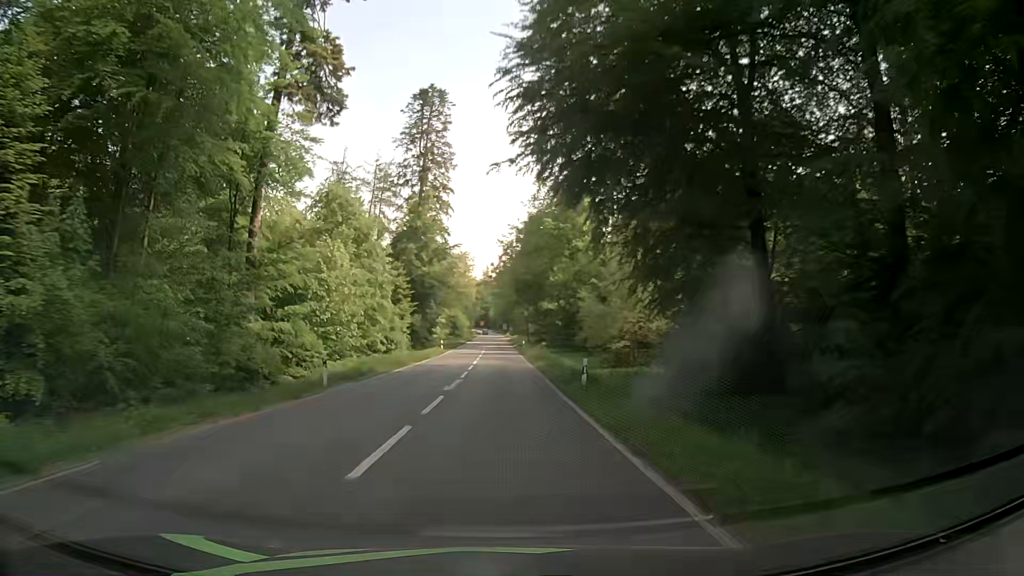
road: secondary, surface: asphalt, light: Day
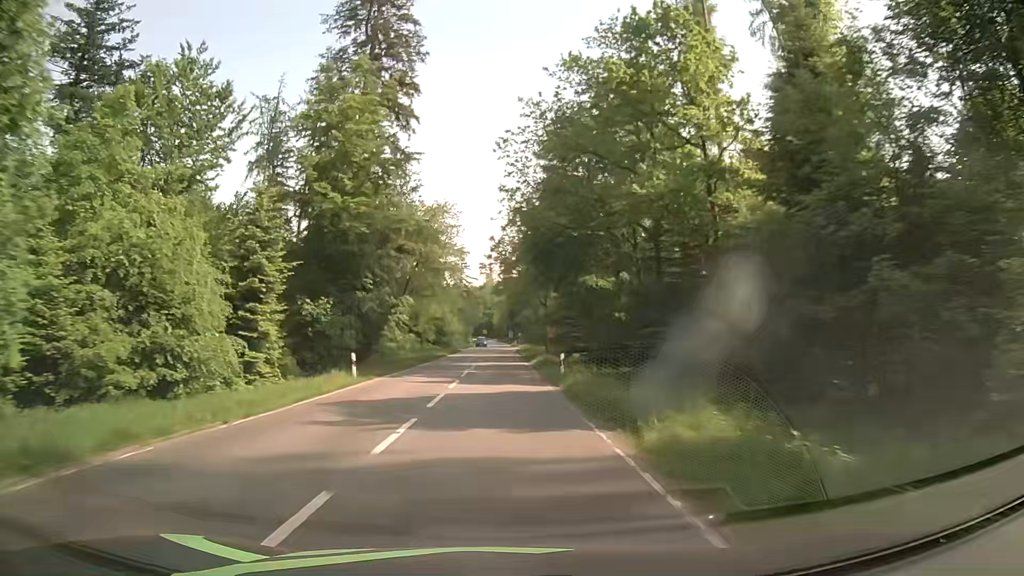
(-0.2, +40.6) m; 0°
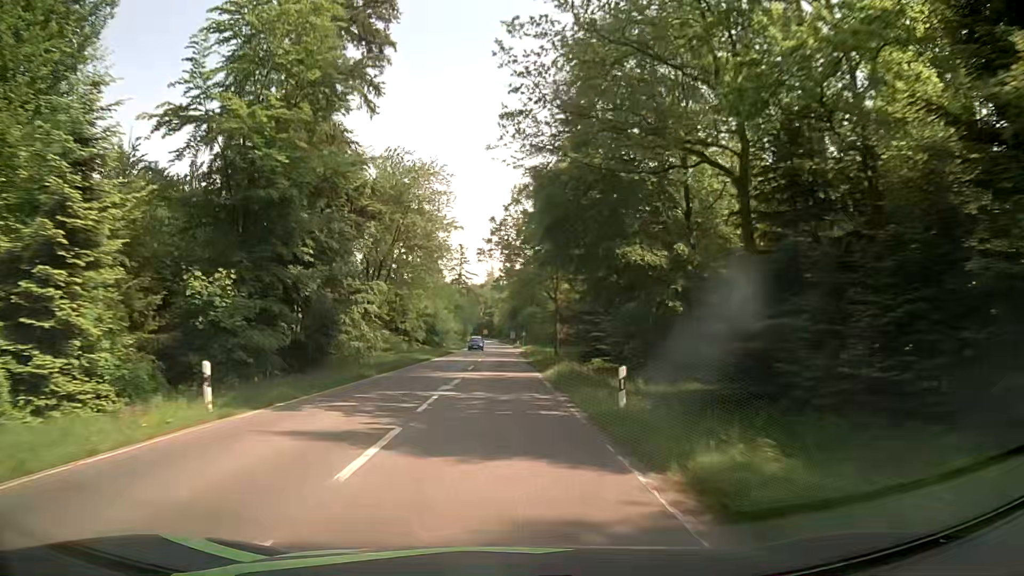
(-0.1, +13.4) m; 0°
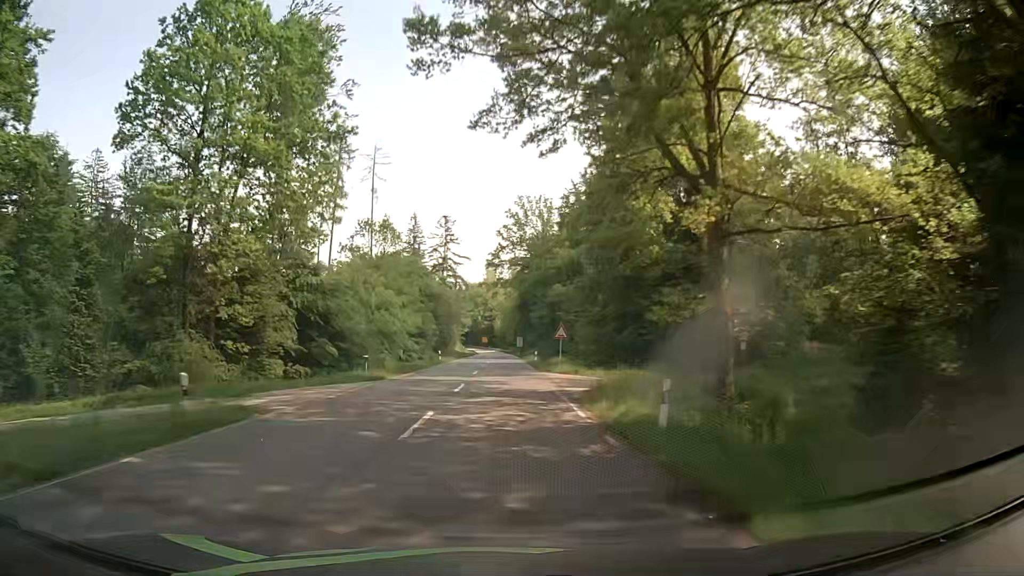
(-0.2, +53.6) m; 0°
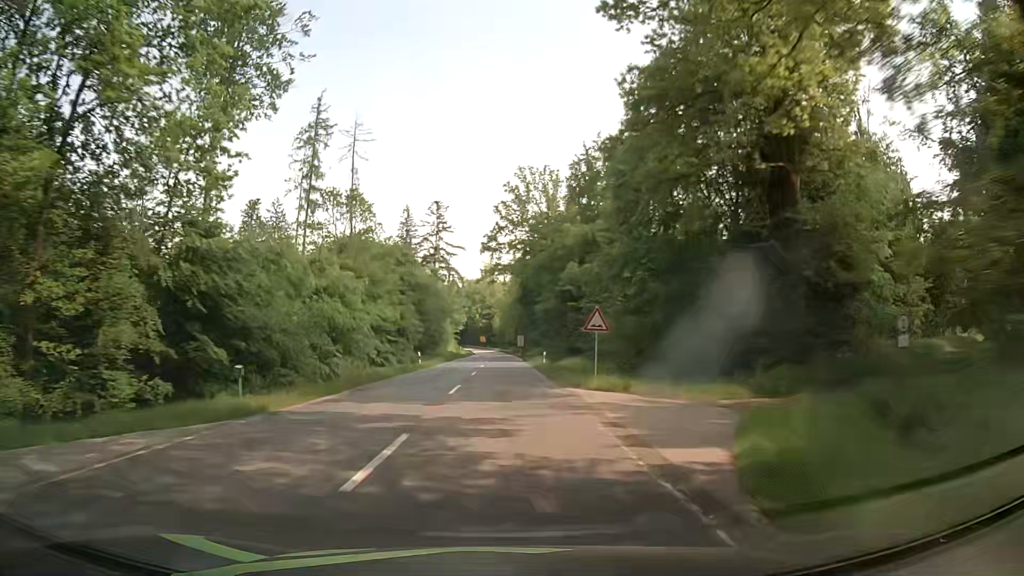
(0.0, +13.6) m; 0°
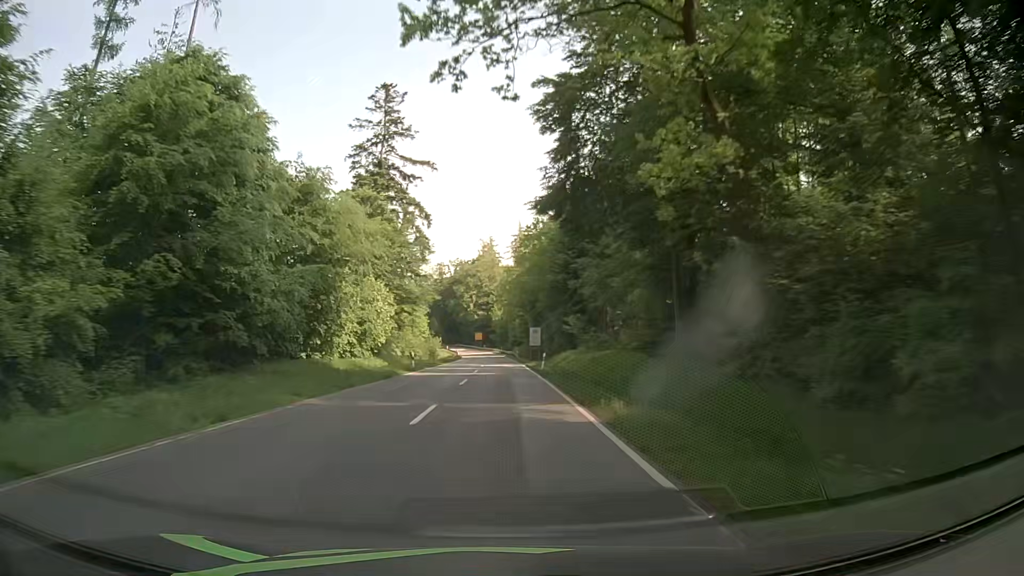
(-0.3, +55.2) m; 0°
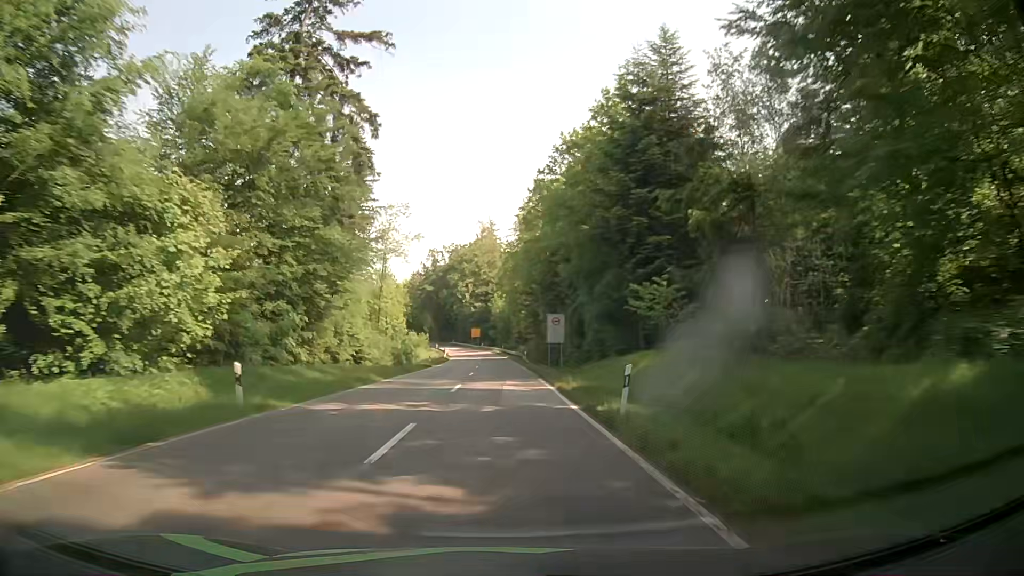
(-0.1, +27.8) m; 0°
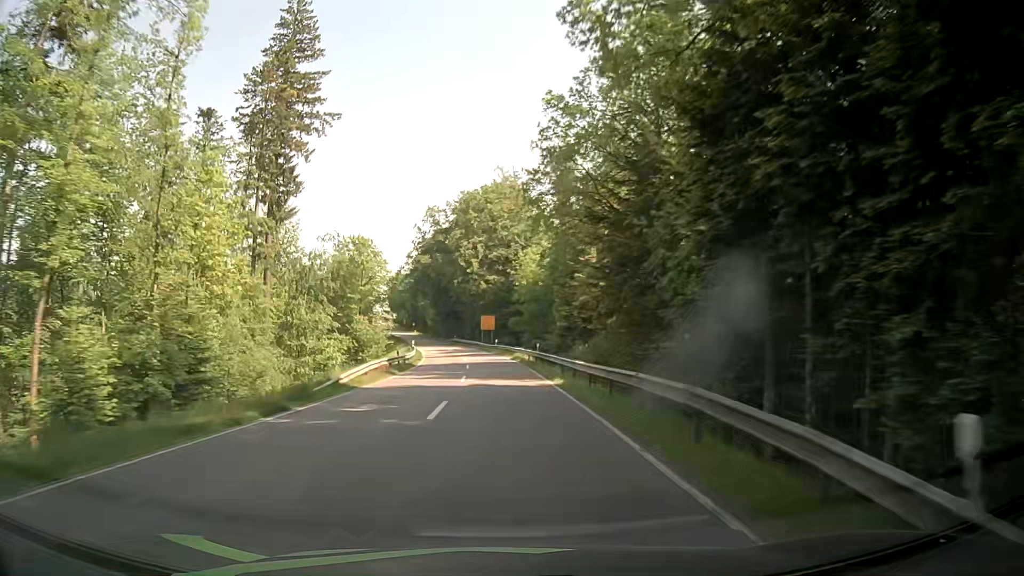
(-0.6, +56.0) m; -2°
(0, +10) (0, +20) (-1, +30) (-1, +40) (-2, +50) (-3, +60) (-4, +70) (-5, +80) (-7, +90) (-9, +99) m
